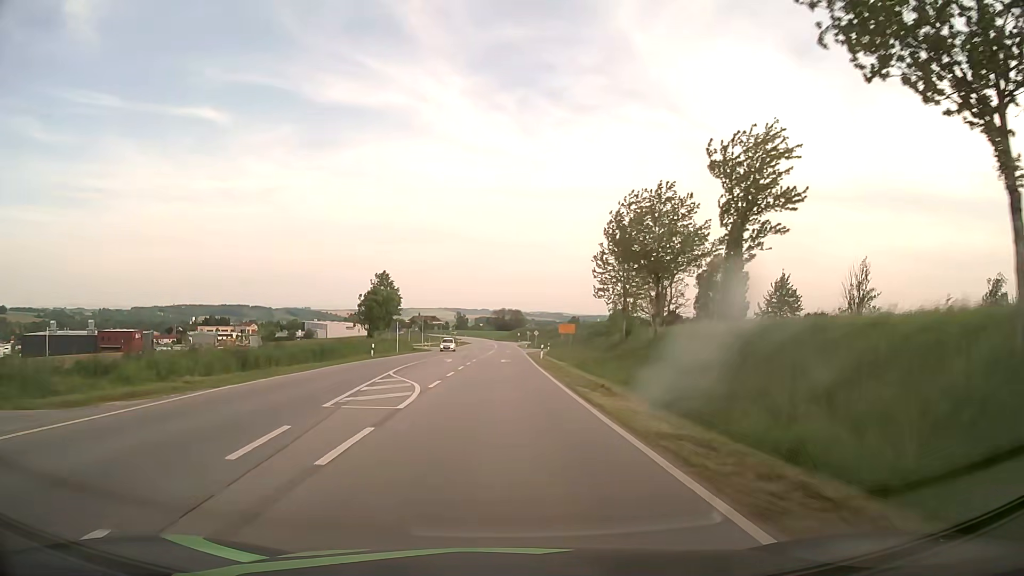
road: secondary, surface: asphalt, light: Day
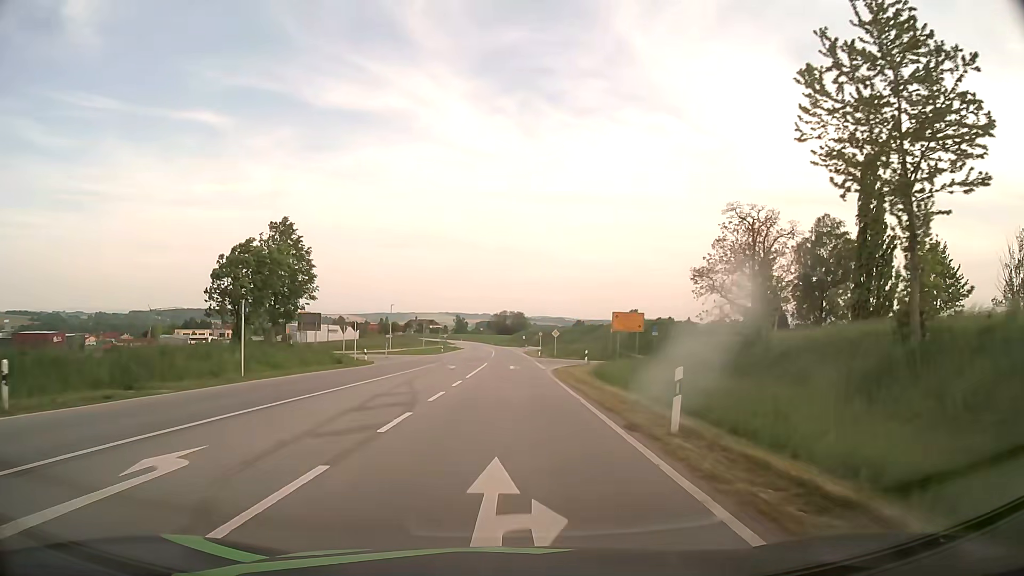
(0.0, +38.5) m; 0°
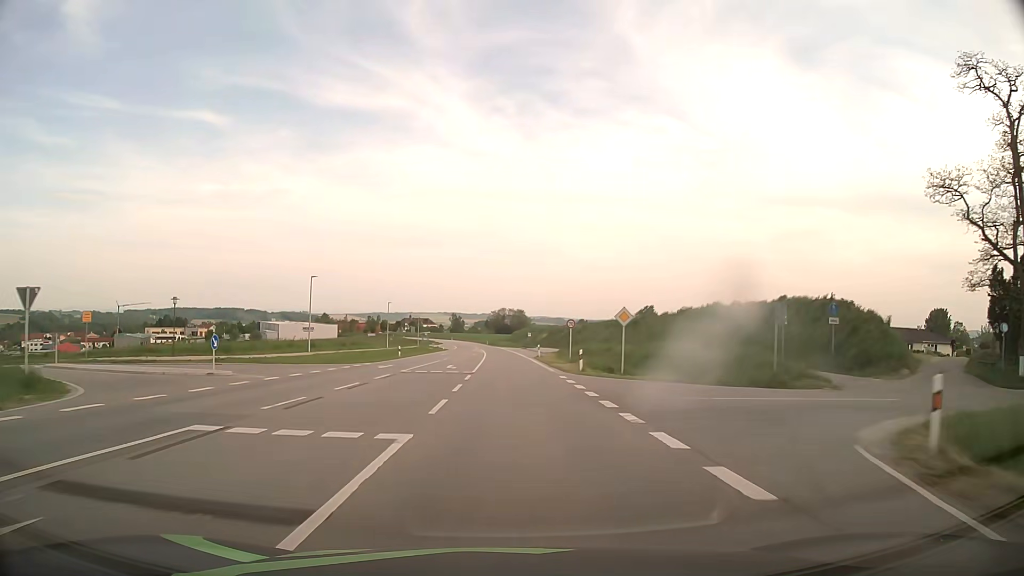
(+0.1, +39.6) m; 0°
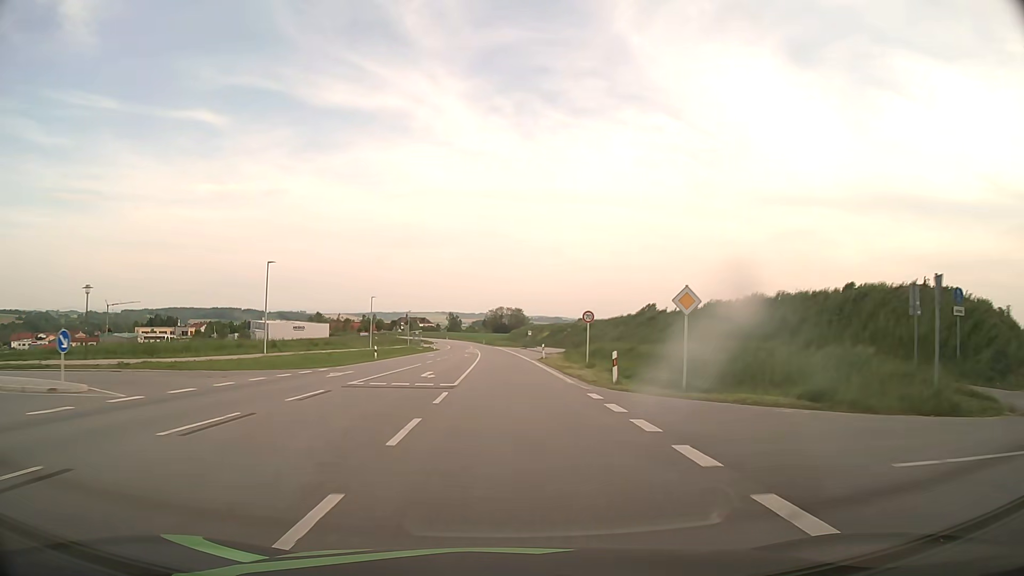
(0.0, +10.3) m; 0°
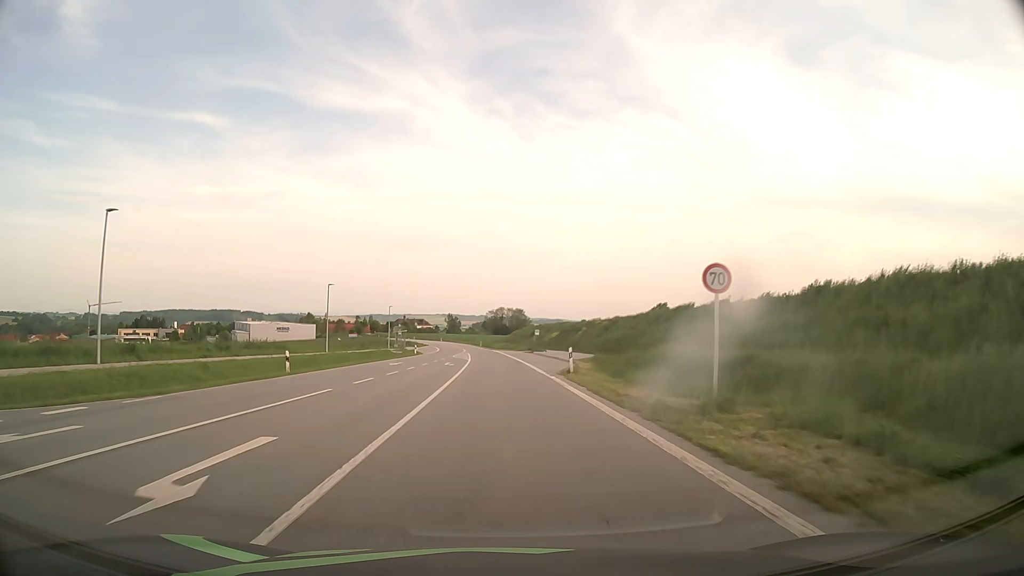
(+0.1, +20.8) m; 0°
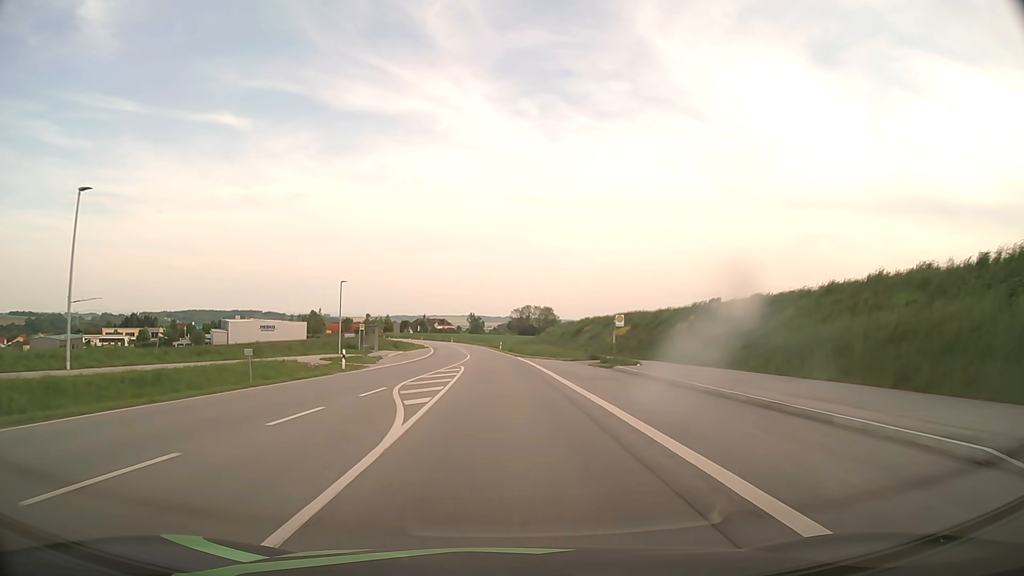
(-0.7, +42.2) m; -2°
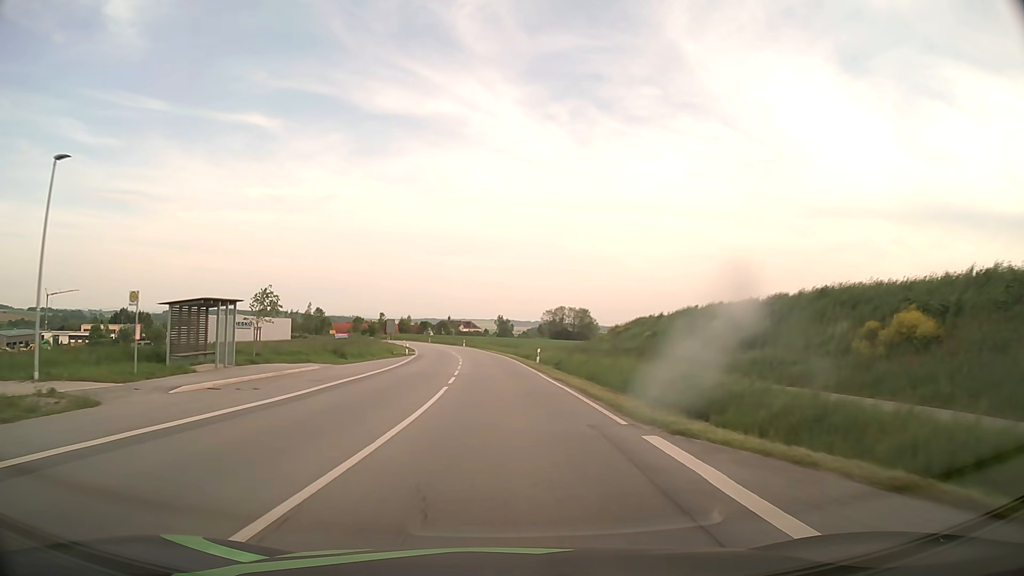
(-0.7, +42.3) m; -3°
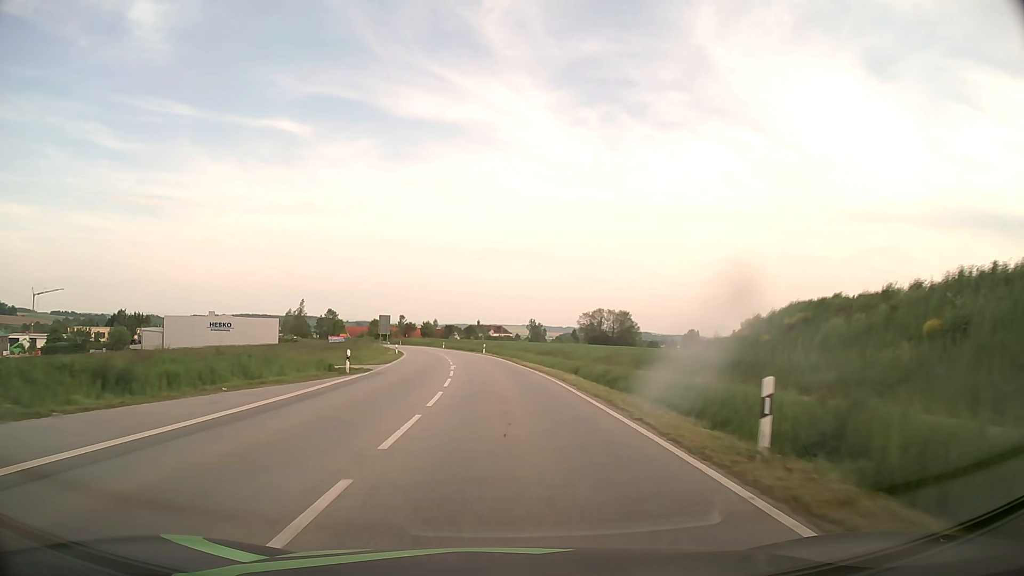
(-0.6, +32.0) m; -3°
(0, +10) (0, +20) (-1, +30) (-2, +40) (-3, +50) (-4, +60) (-5, +70) (-7, +80) (-8, +89) (-10, +99) m
